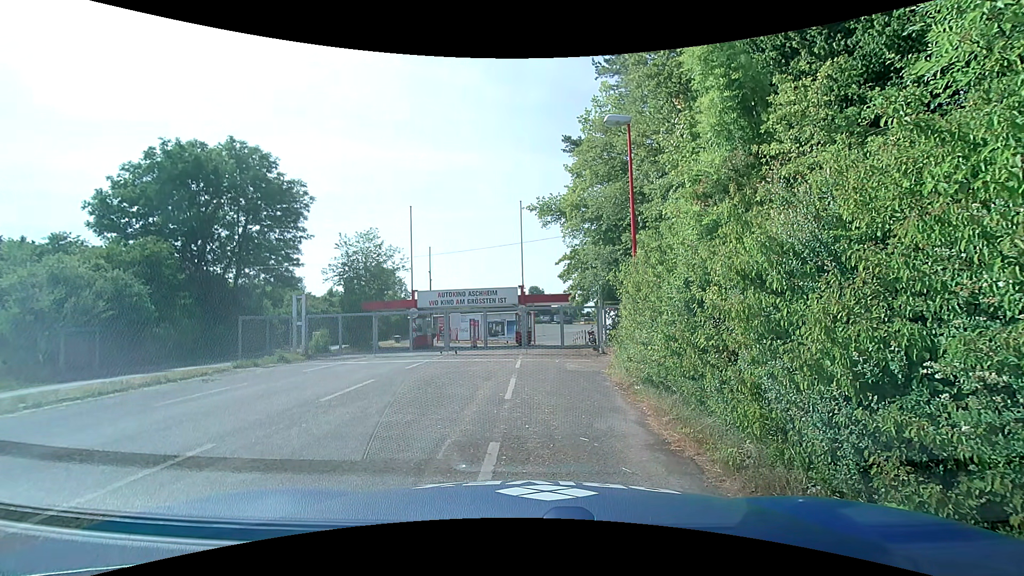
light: Day
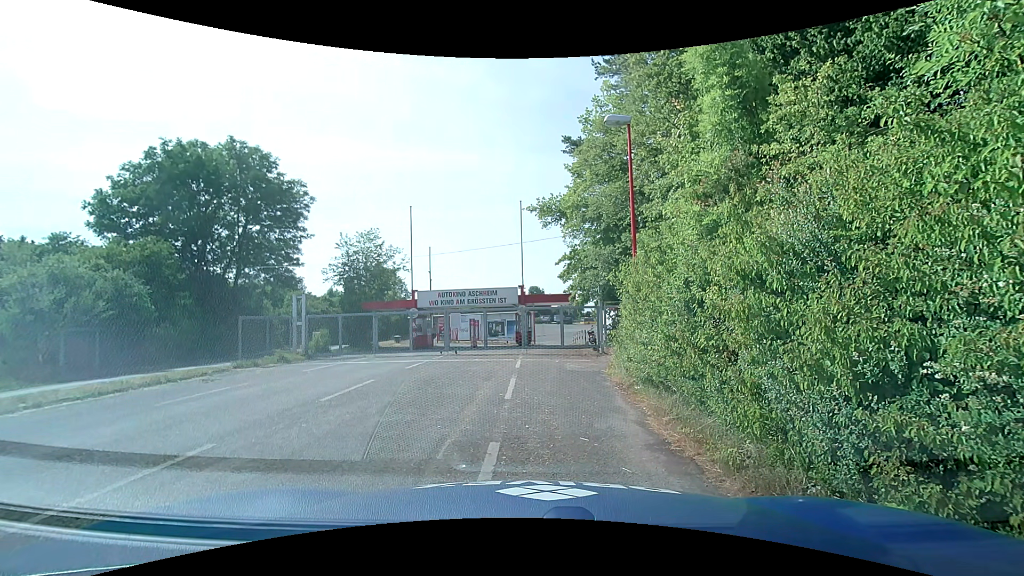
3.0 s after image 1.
(0.0, 0.0) m; 0°
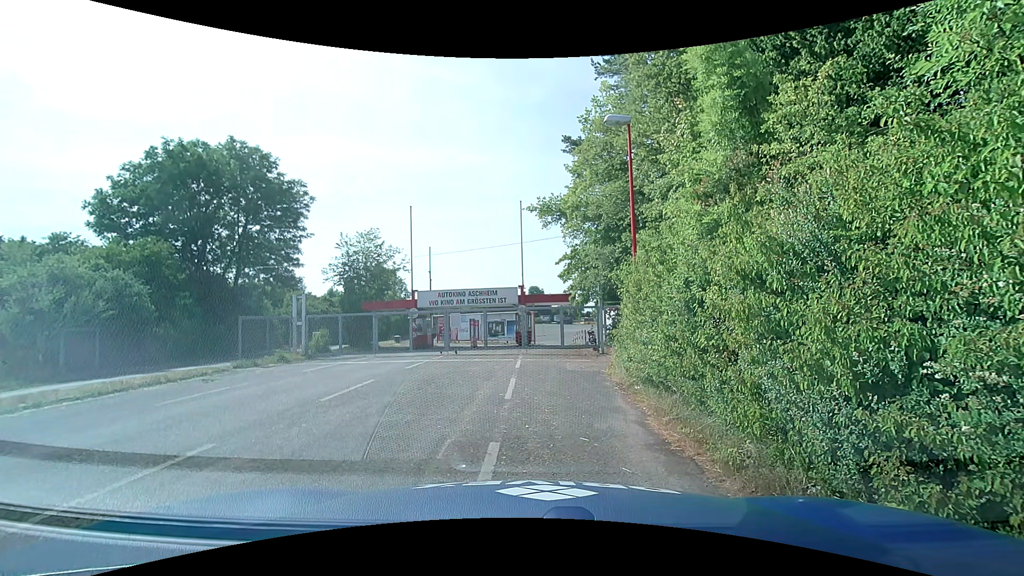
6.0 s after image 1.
(0.0, 0.0) m; 0°
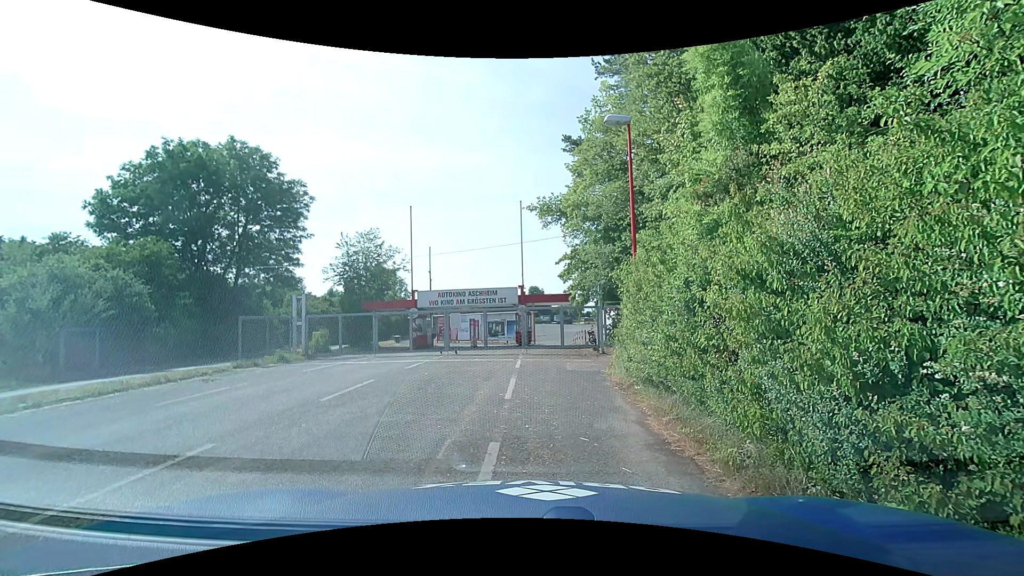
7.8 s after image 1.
(0.0, 0.0) m; 0°
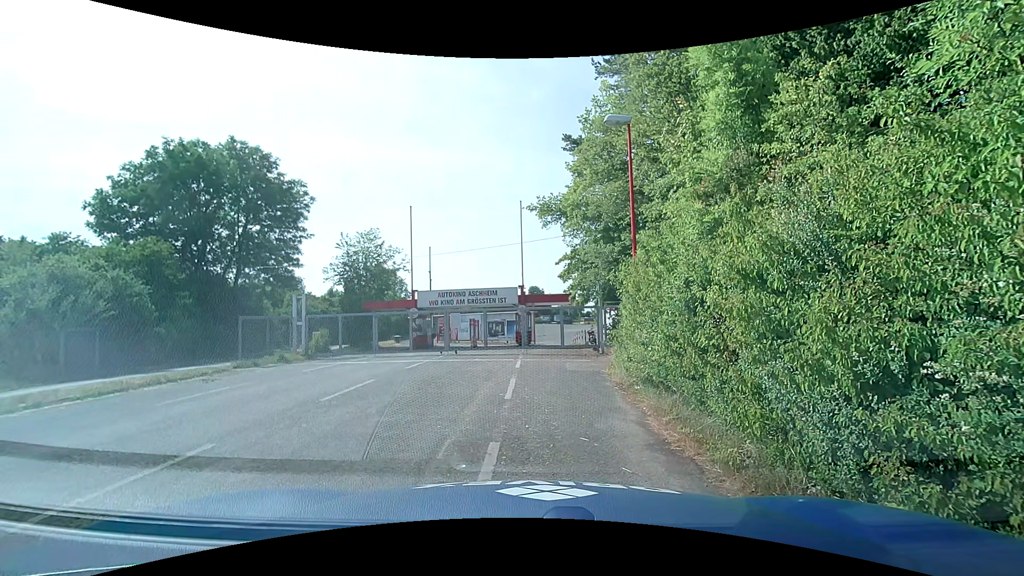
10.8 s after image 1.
(0.0, 0.0) m; 0°
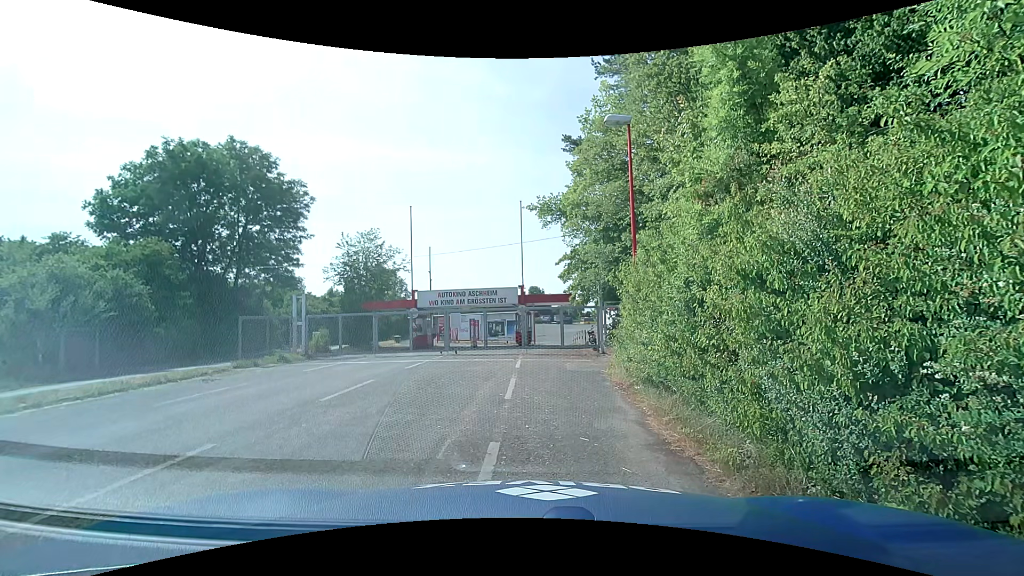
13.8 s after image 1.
(0.0, 0.0) m; 0°
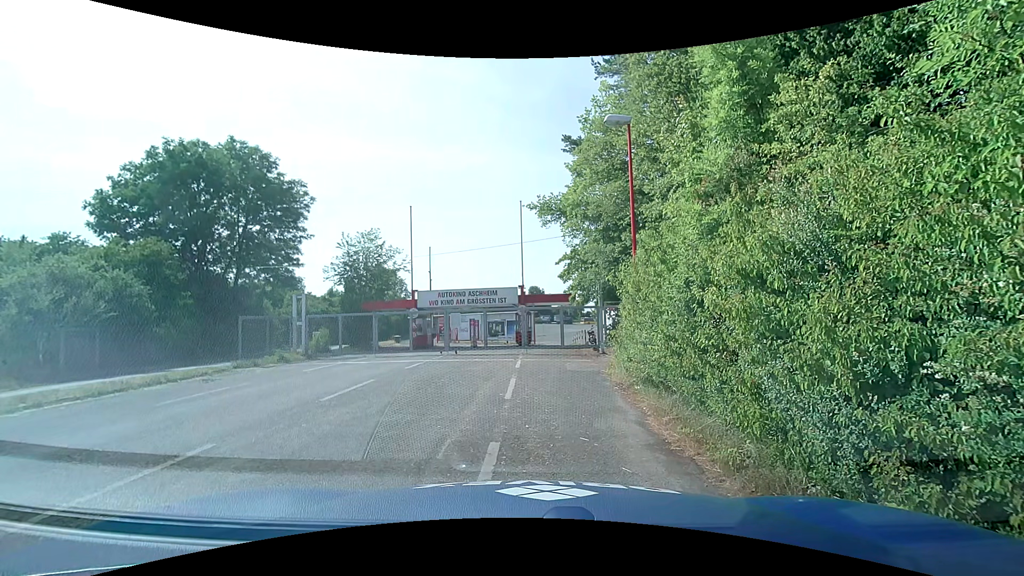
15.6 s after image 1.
(0.0, 0.0) m; 0°
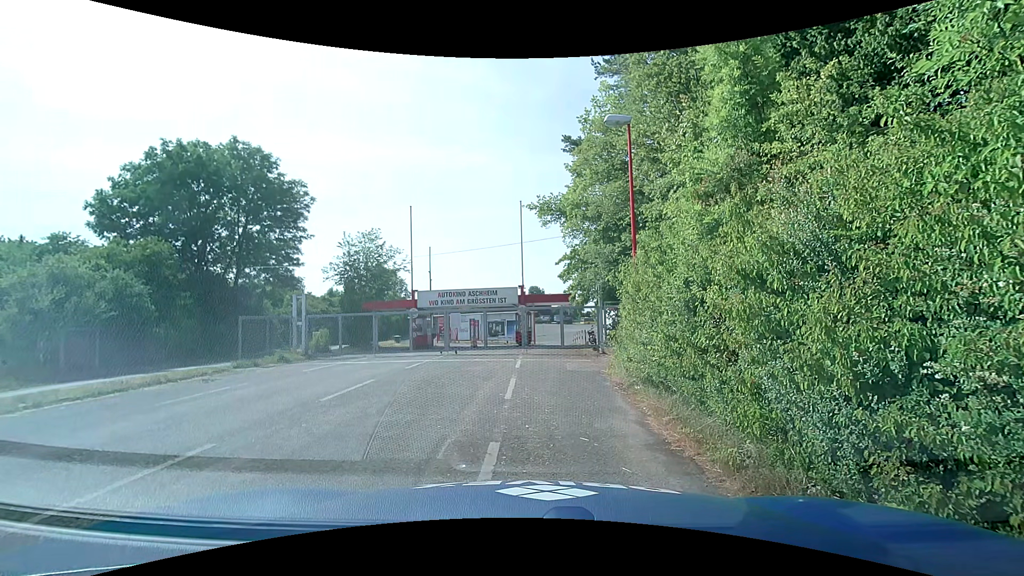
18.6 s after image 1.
(0.0, 0.0) m; 0°
